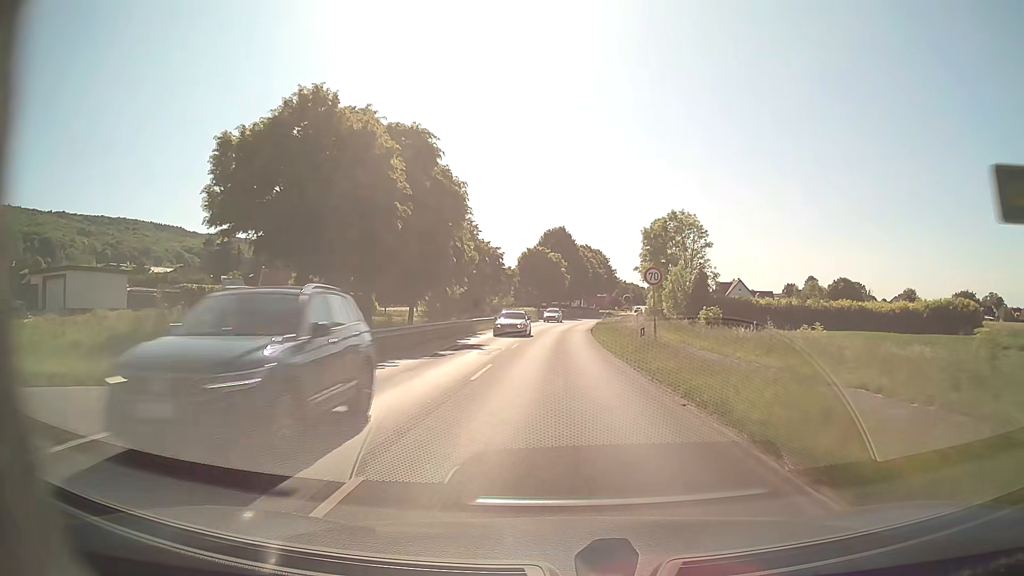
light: Day
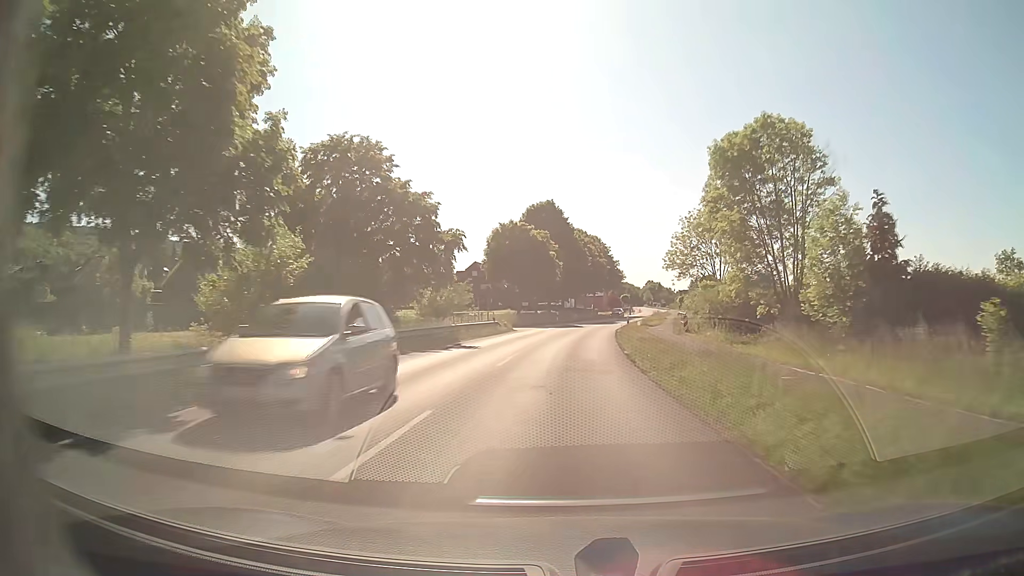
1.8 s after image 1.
(0.0, +32.2) m; 0°
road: secondary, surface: asphalt
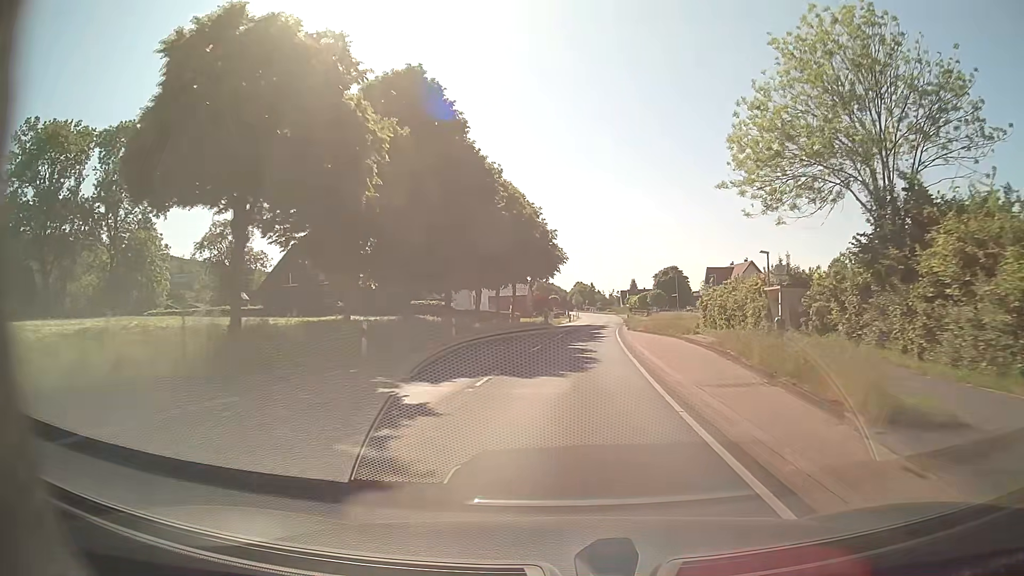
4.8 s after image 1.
(+2.9, +53.5) m; +7°
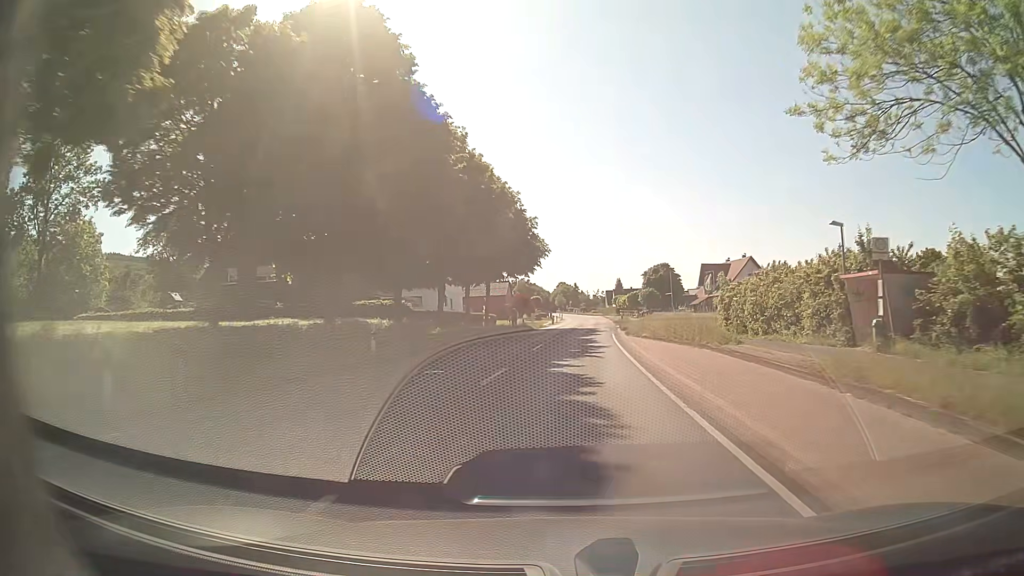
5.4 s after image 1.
(+0.1, +10.7) m; +1°
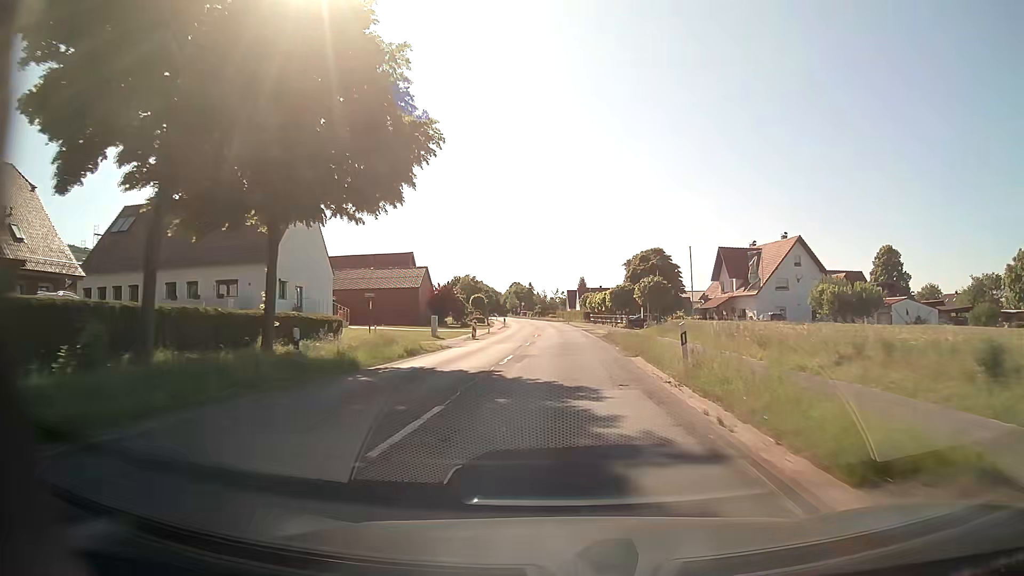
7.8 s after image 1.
(+1.9, +42.8) m; +4°
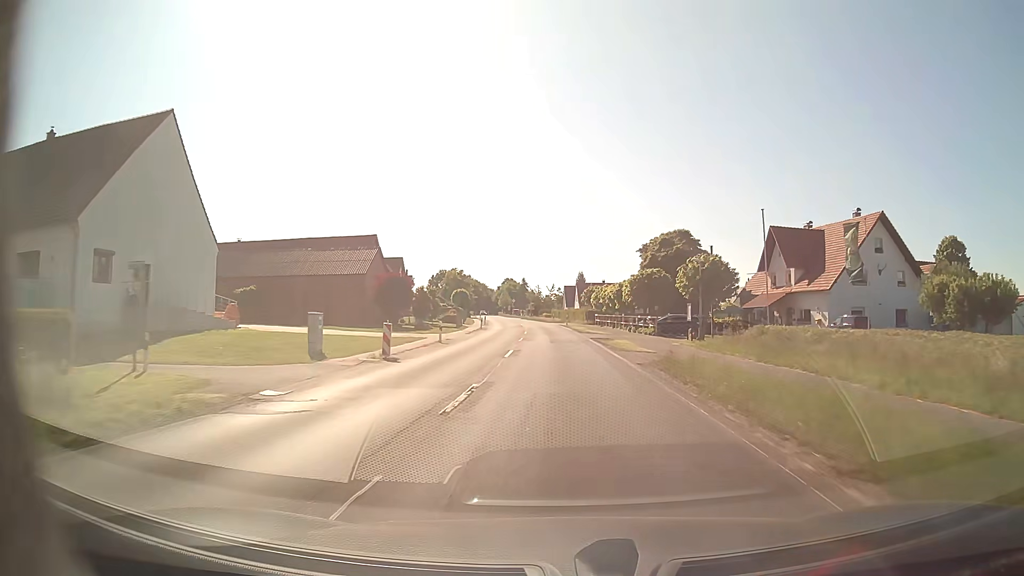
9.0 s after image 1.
(0.0, +21.4) m; 0°
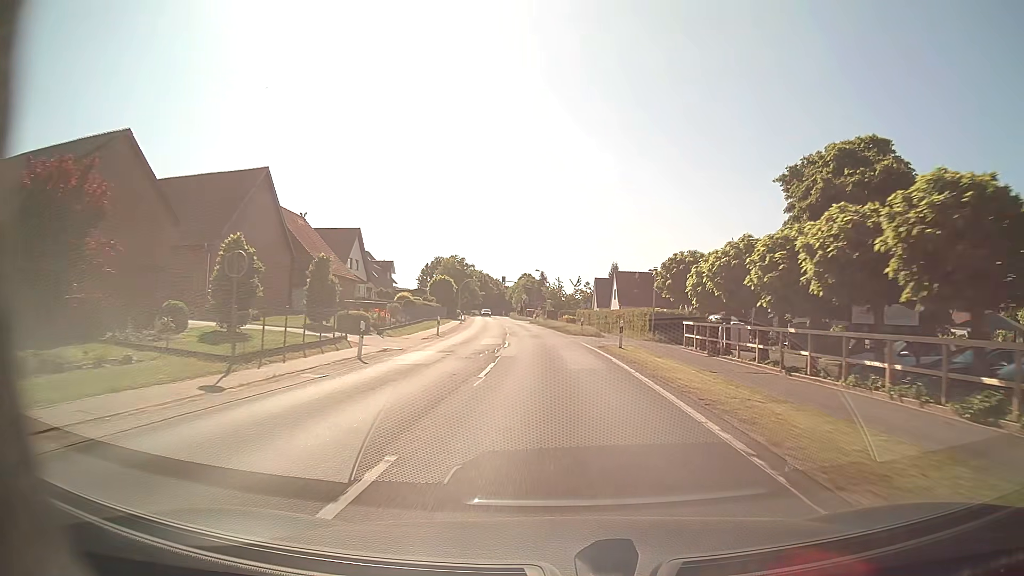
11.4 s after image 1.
(-0.5, +42.9) m; -2°
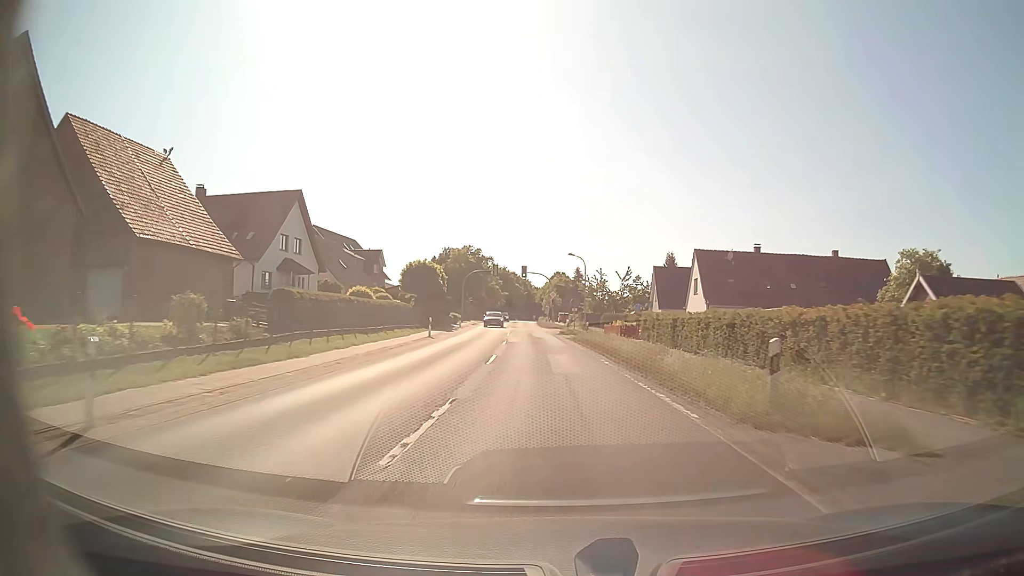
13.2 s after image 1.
(-0.8, +32.1) m; -3°
(0, +10) (0, +20) (-1, +30) (-1, +40) (-2, +50) (-2, +60) (-3, +70) (-4, +80) (-4, +90) (-5, +100) m
